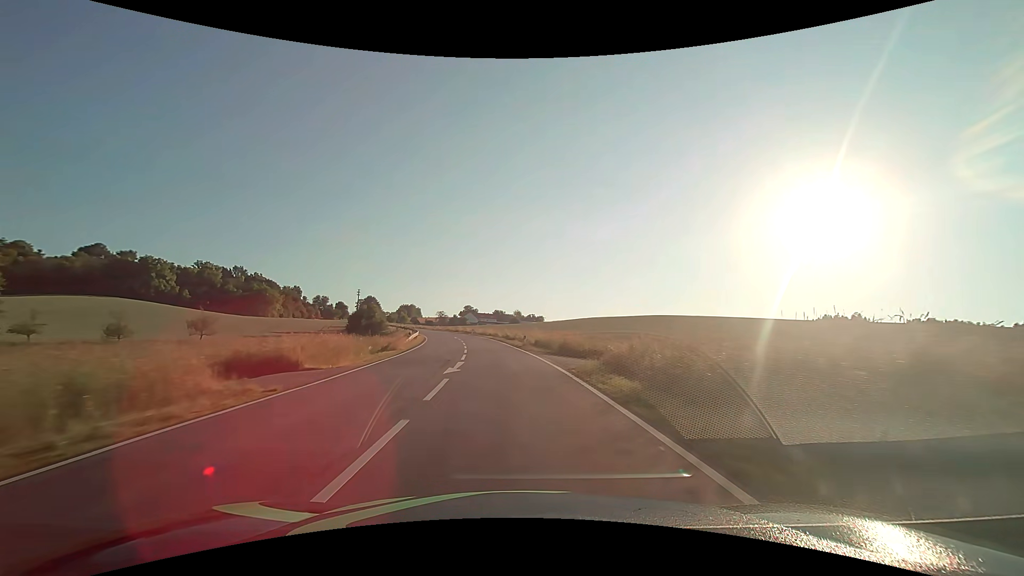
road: secondary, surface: asphalt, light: Day
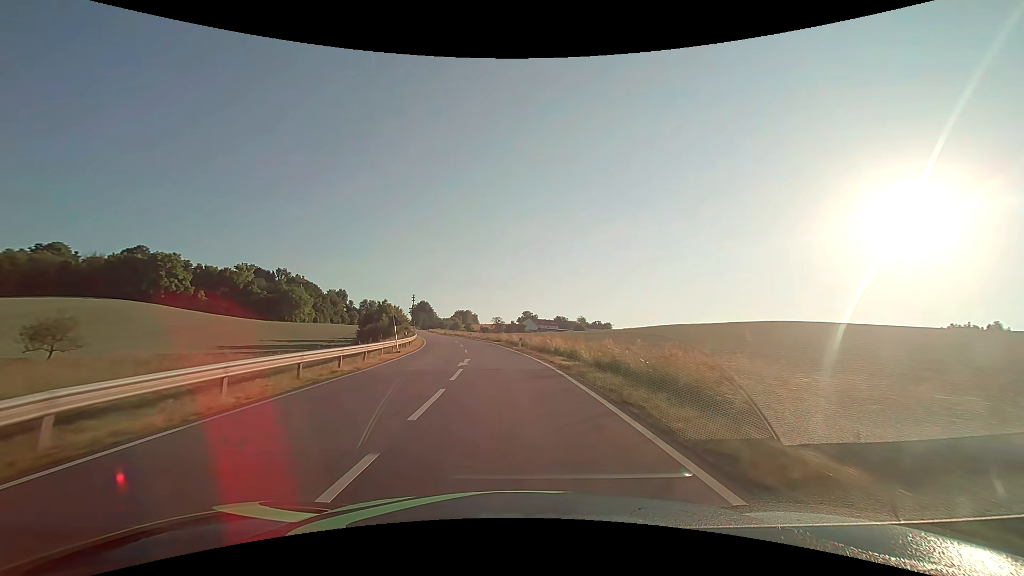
(-2.4, +38.1) m; -7°
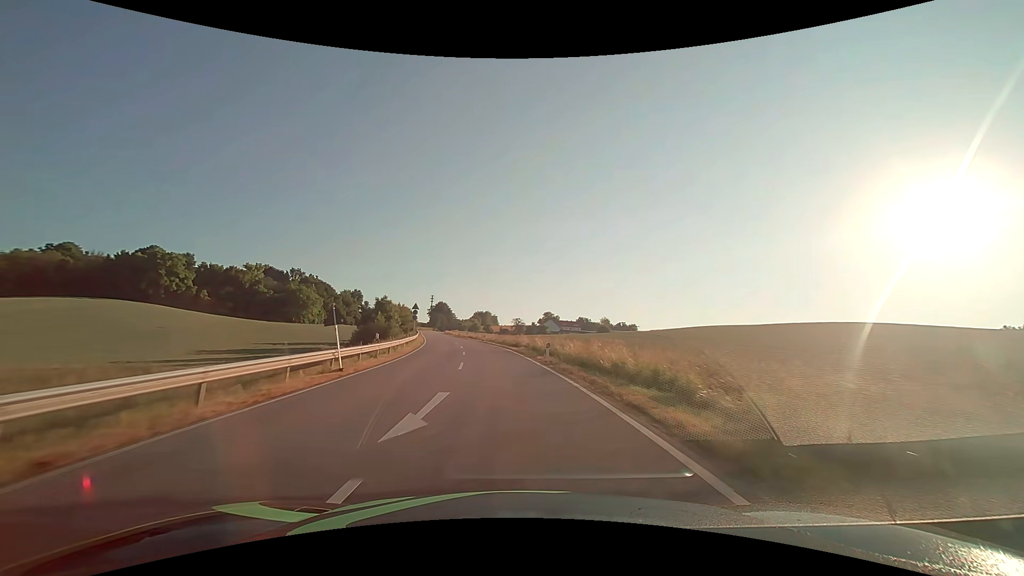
(-0.2, +13.1) m; -2°
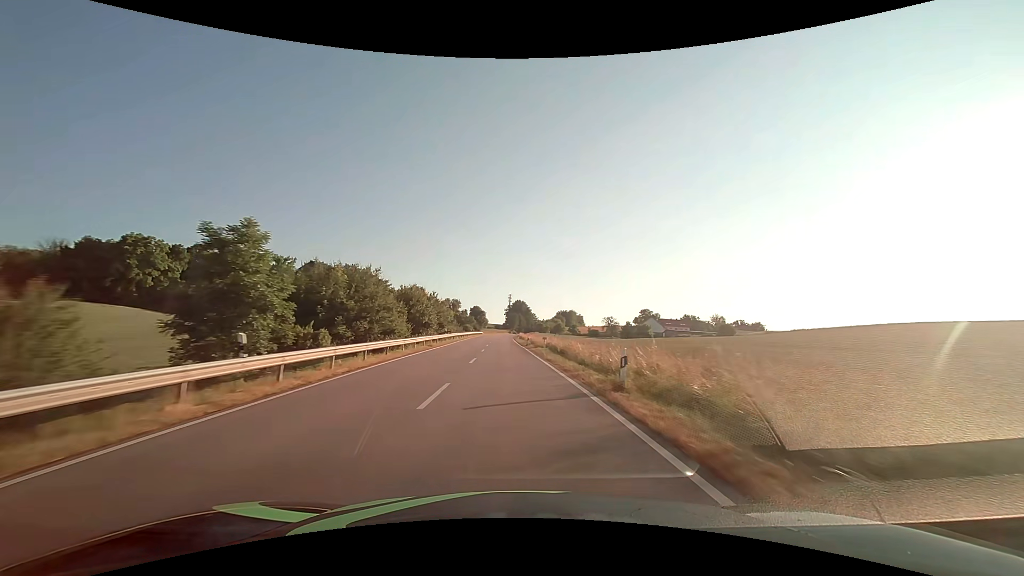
(-4.8, +53.8) m; -9°
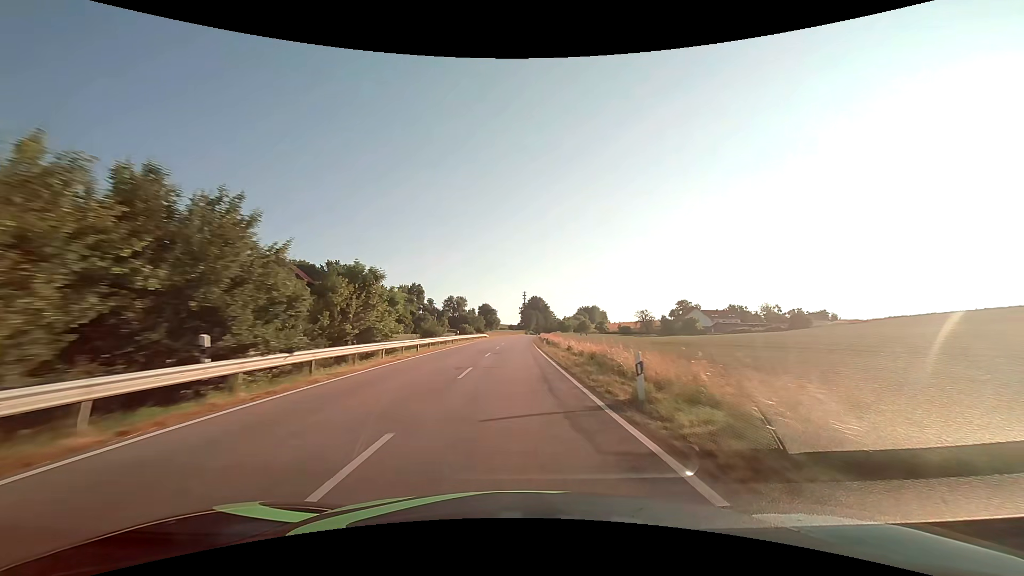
(-1.0, +42.7) m; -2°
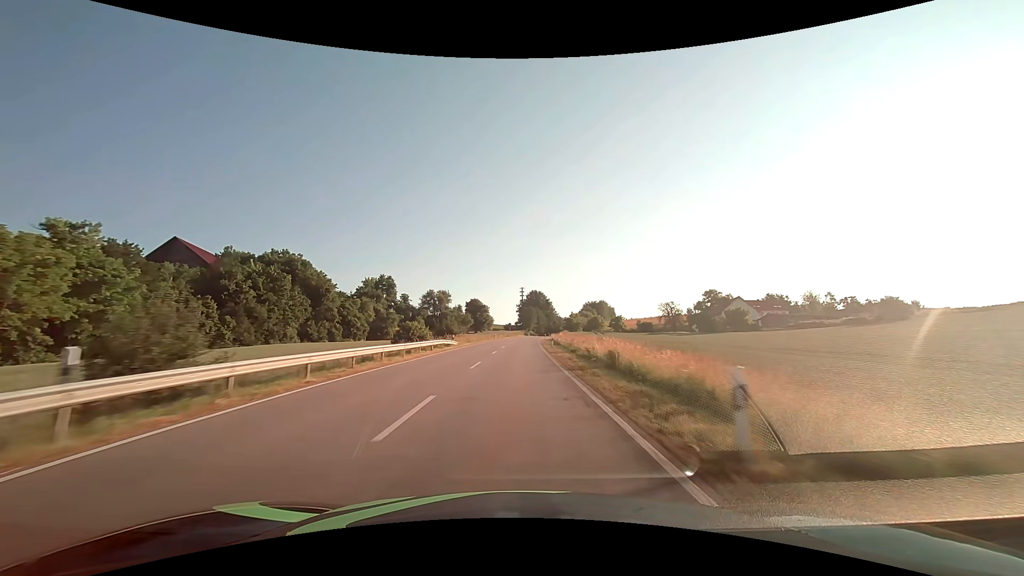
(+0.1, +44.8) m; 0°
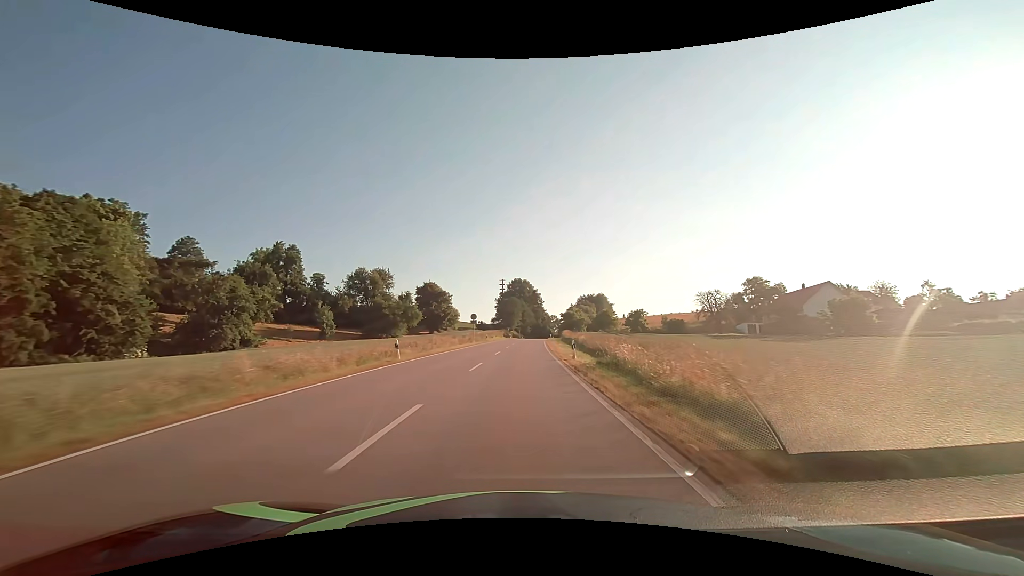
(+0.8, +61.4) m; +2°
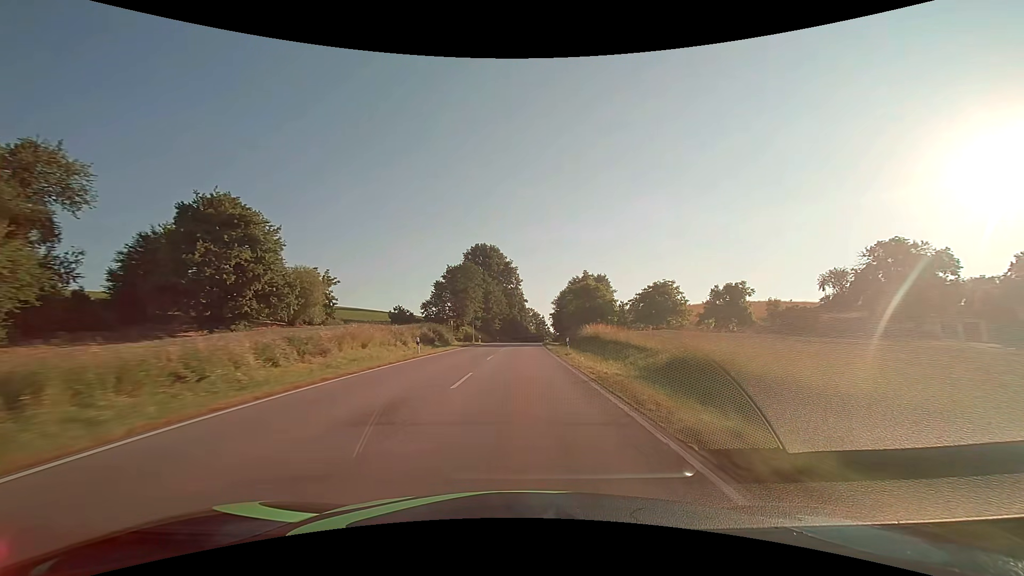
(+2.3, +78.0) m; +3°
(0, +10) (0, +20) (0, +30) (0, +40) (+1, +50) (+1, +60) (+1, +70) (+2, +80) (+2, +90) (+2, +100) m
